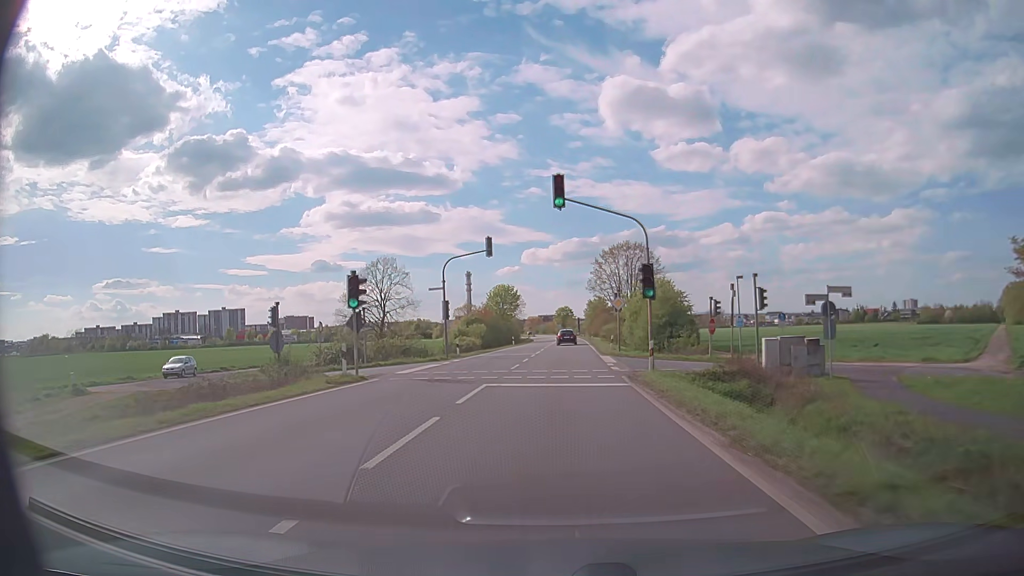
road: primary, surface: asphalt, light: Day
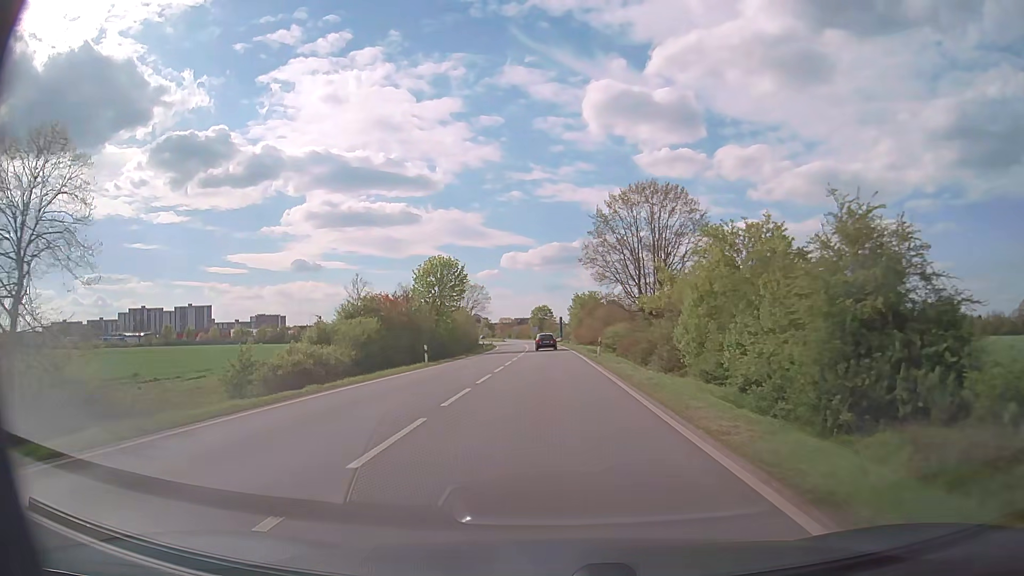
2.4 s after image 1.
(+0.9, +42.3) m; +2°
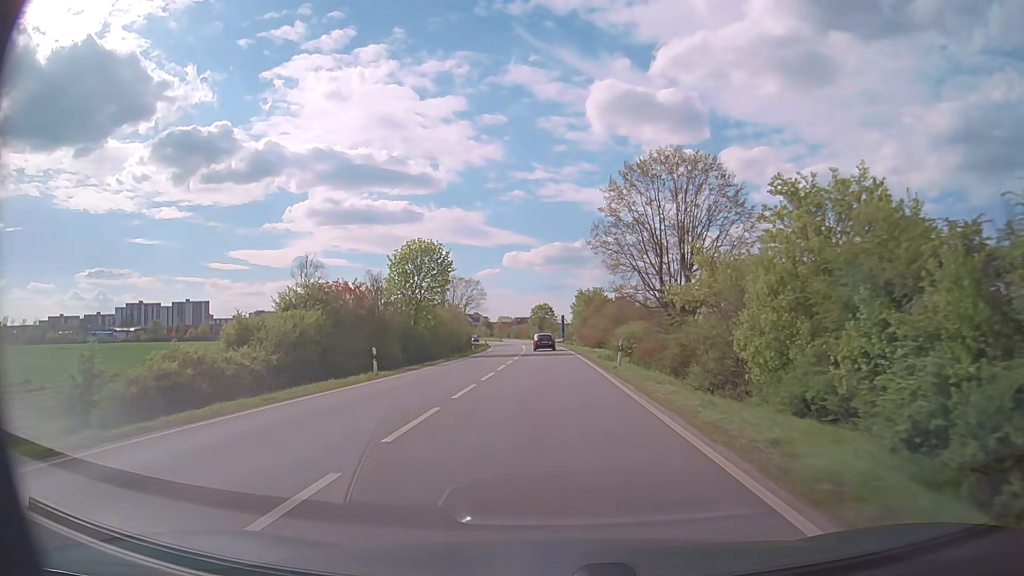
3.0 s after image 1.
(0.0, +10.5) m; 0°
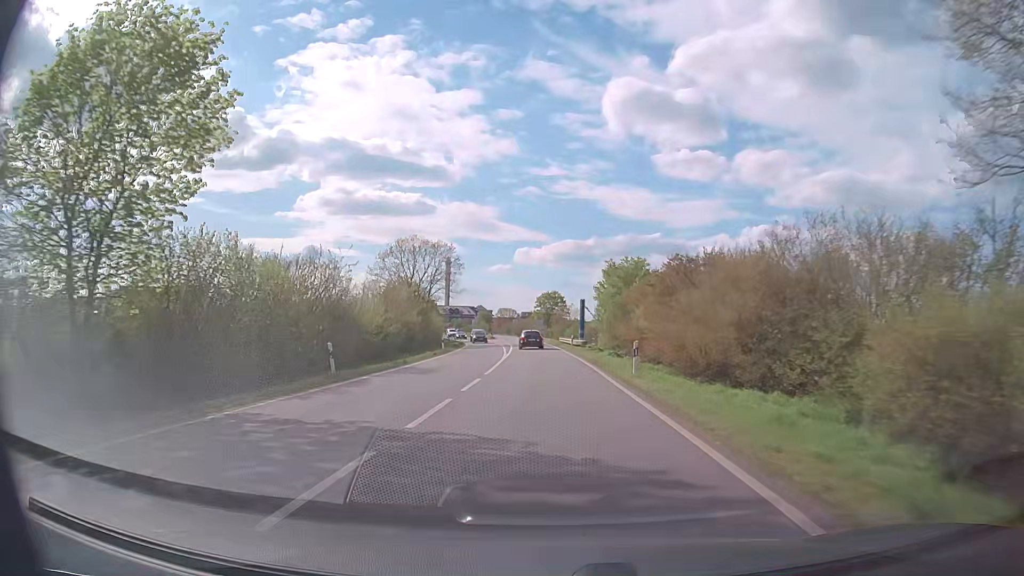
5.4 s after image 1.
(-0.4, +41.2) m; -1°
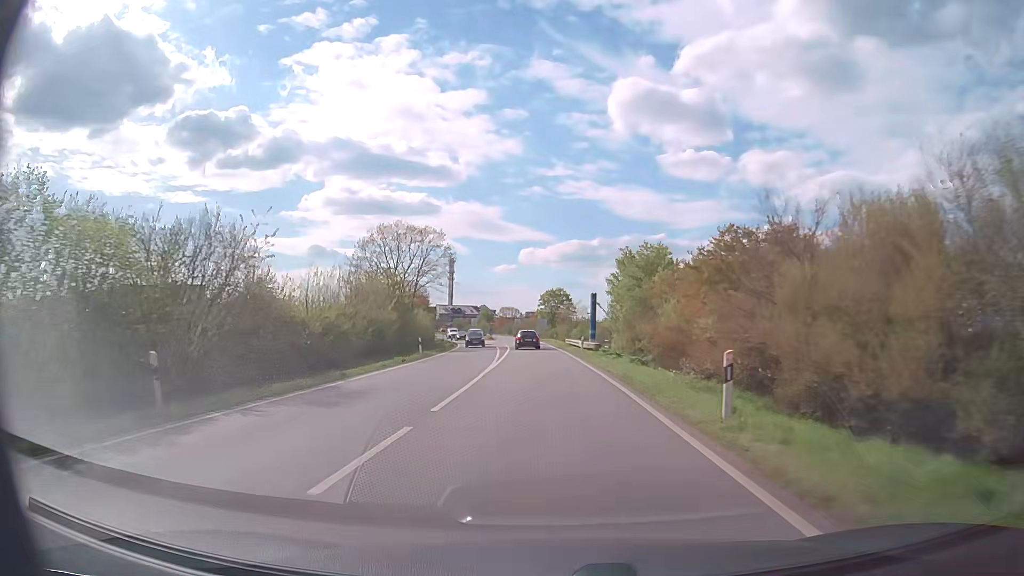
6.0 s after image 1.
(-0.1, +10.1) m; 0°
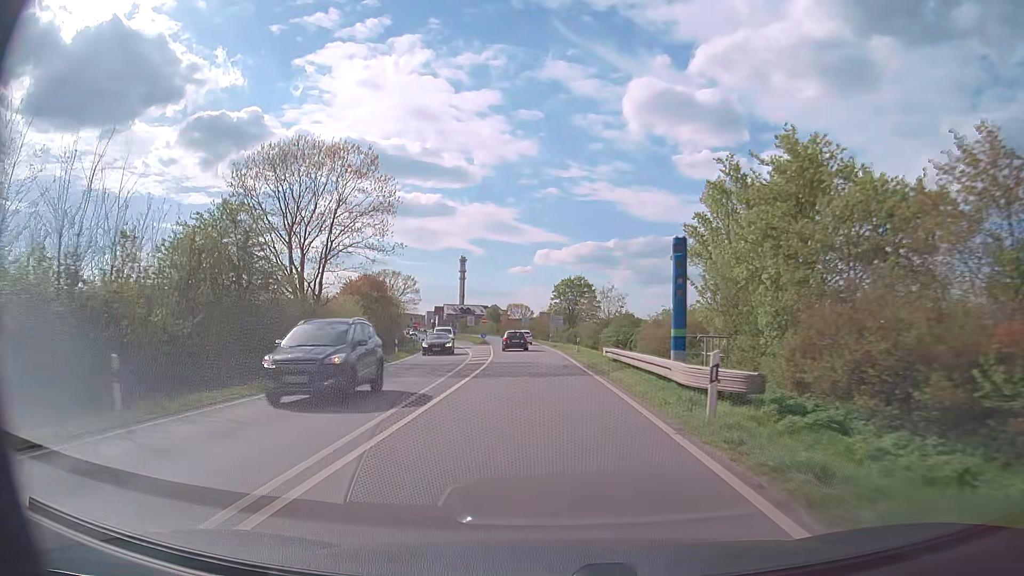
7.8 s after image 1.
(-0.3, +30.1) m; -1°
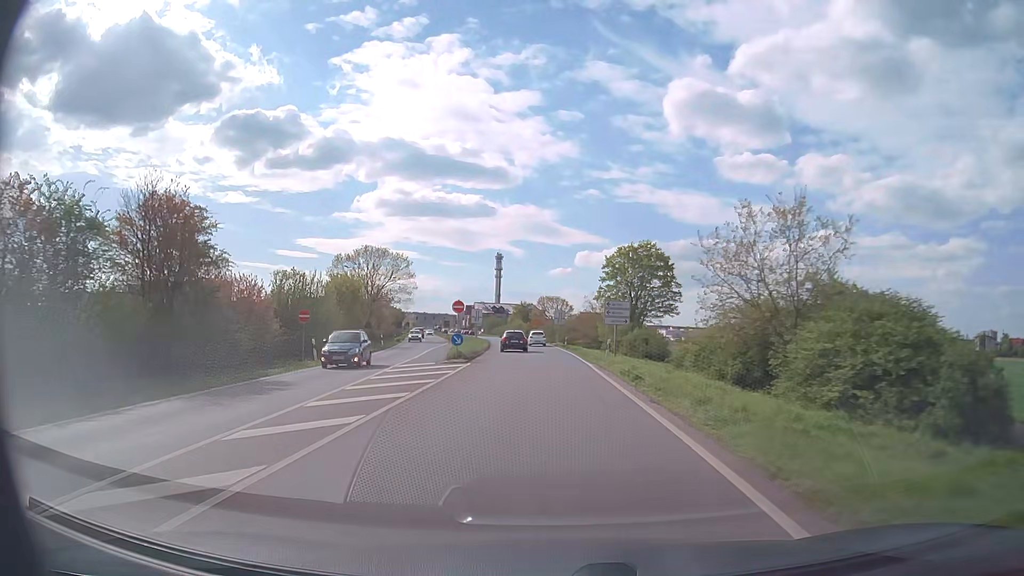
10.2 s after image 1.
(-0.9, +39.2) m; -3°
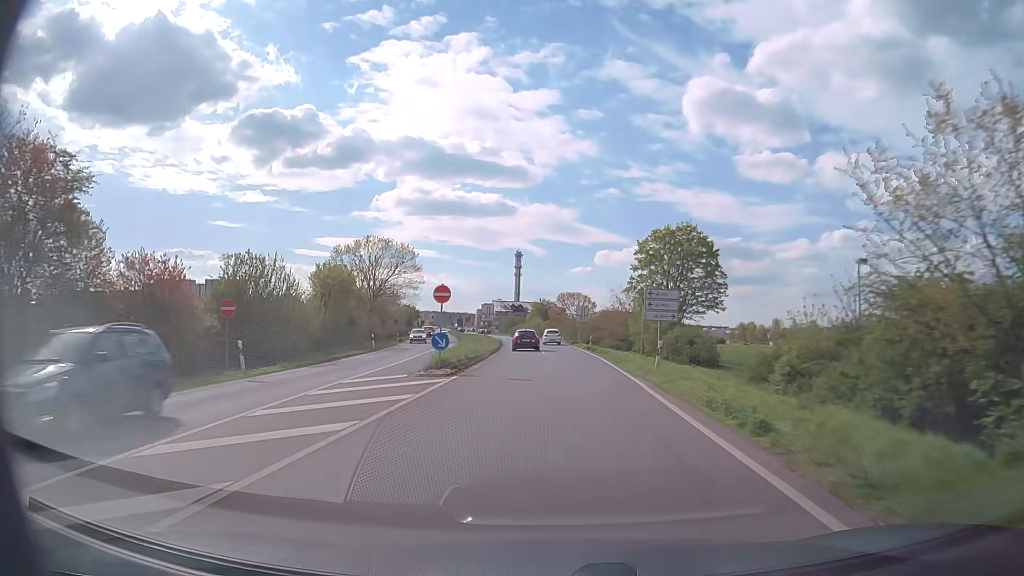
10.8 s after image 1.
(-0.1, +9.6) m; -2°
(0, +10) (-1, +20) (-1, +30) (-2, +40) (-2, +50) (-3, +60) (-4, +70) (-5, +80) (-6, +90) (-7, +100) m
